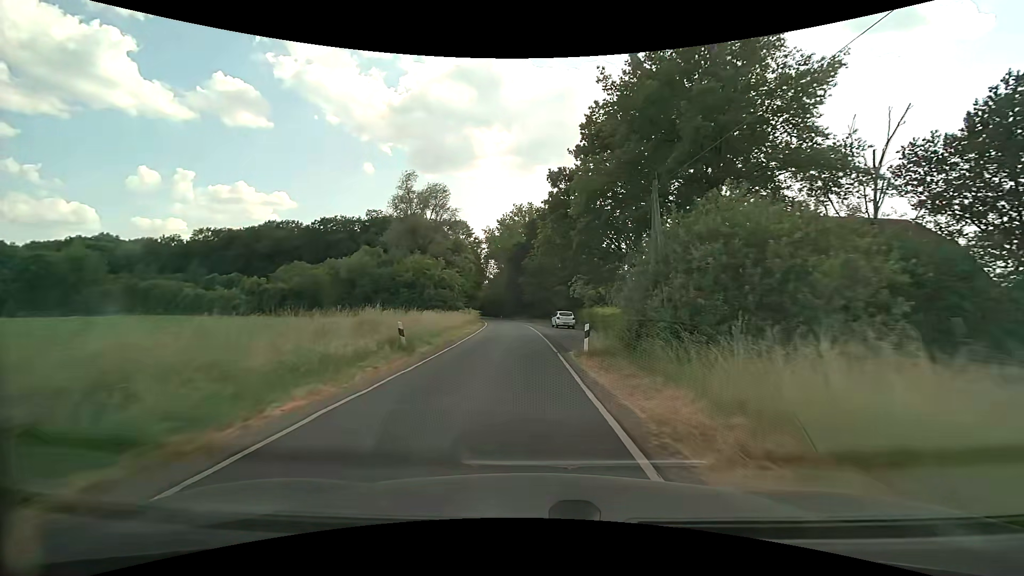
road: unclassified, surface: asphalt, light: Day
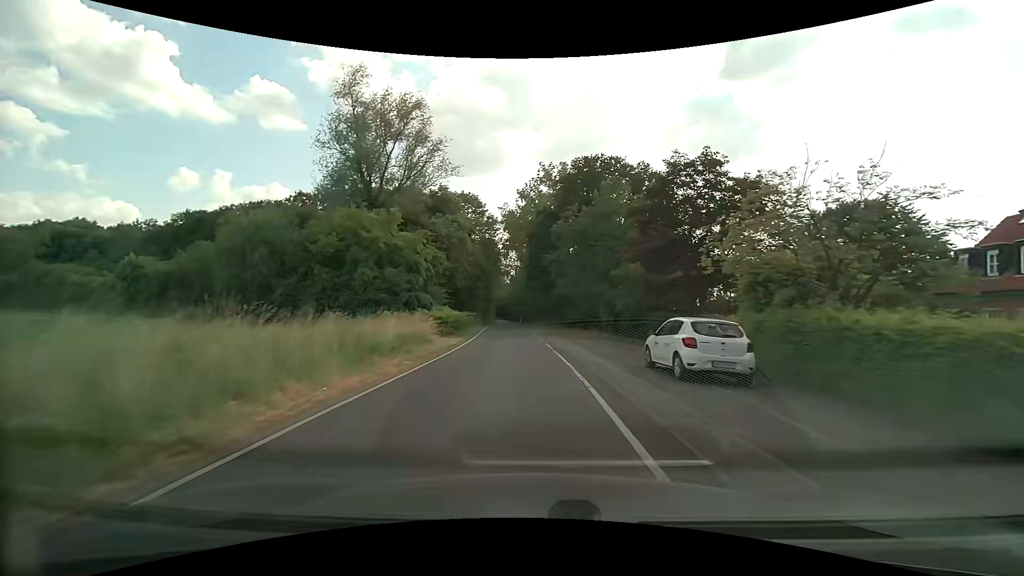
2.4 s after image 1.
(-0.8, +32.6) m; -3°
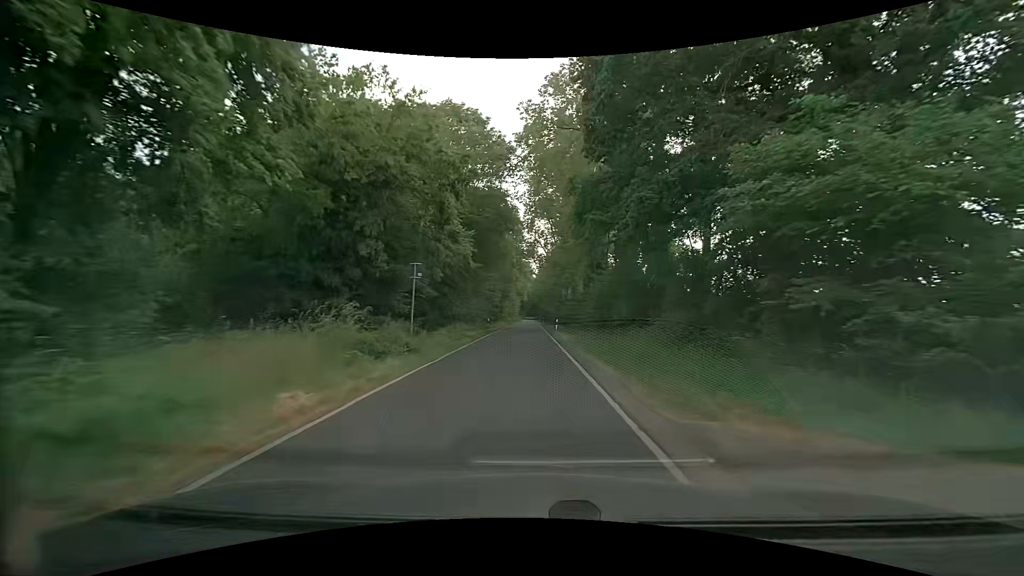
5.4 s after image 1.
(-1.5, +42.8) m; -4°
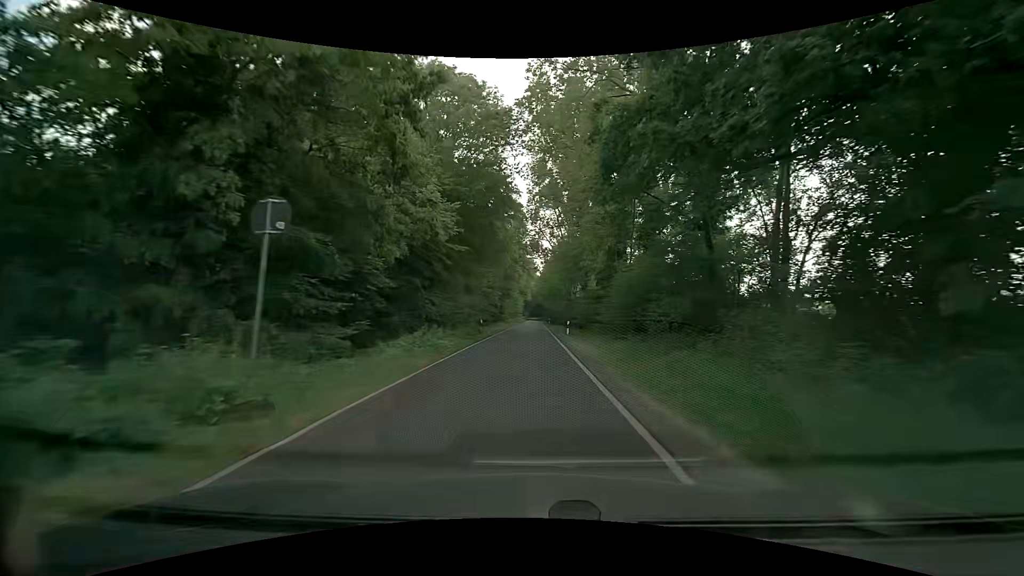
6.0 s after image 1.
(0.0, +8.9) m; -1°
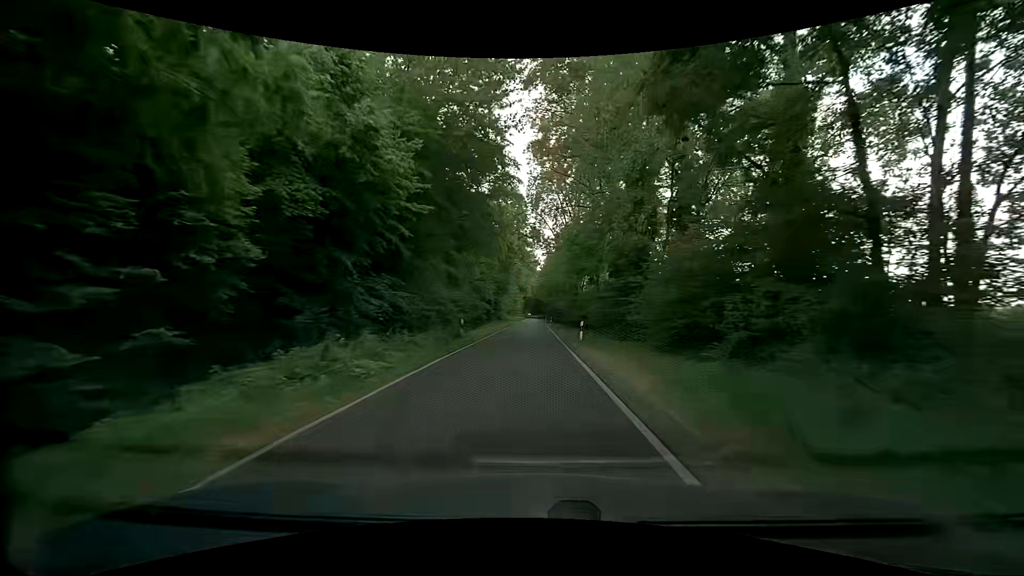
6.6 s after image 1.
(0.0, +8.9) m; 0°
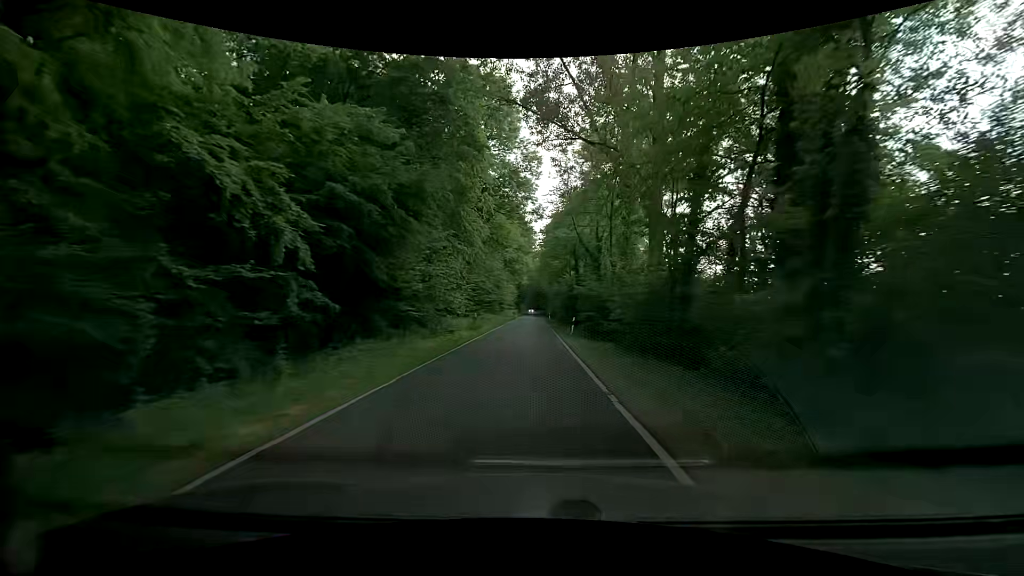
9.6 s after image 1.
(+0.7, +44.8) m; 0°
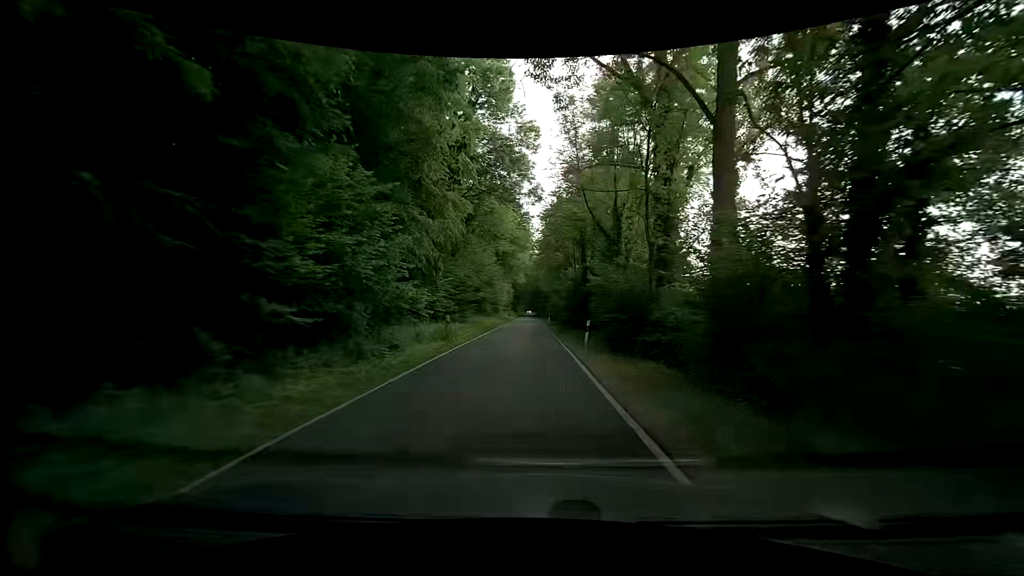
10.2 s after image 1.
(+0.1, +8.6) m; +2°
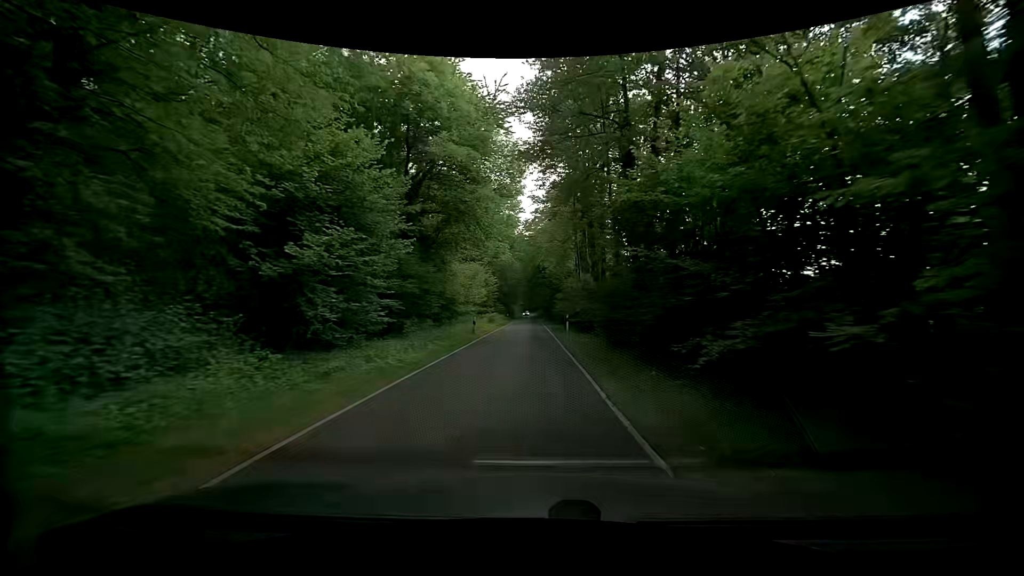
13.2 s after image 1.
(-0.3, +39.4) m; -1°
(0, +10) (0, +20) (0, +30) (0, +40) (0, +50) (0, +60) (0, +70) (0, +80) (-1, +90) (-1, +100) m
